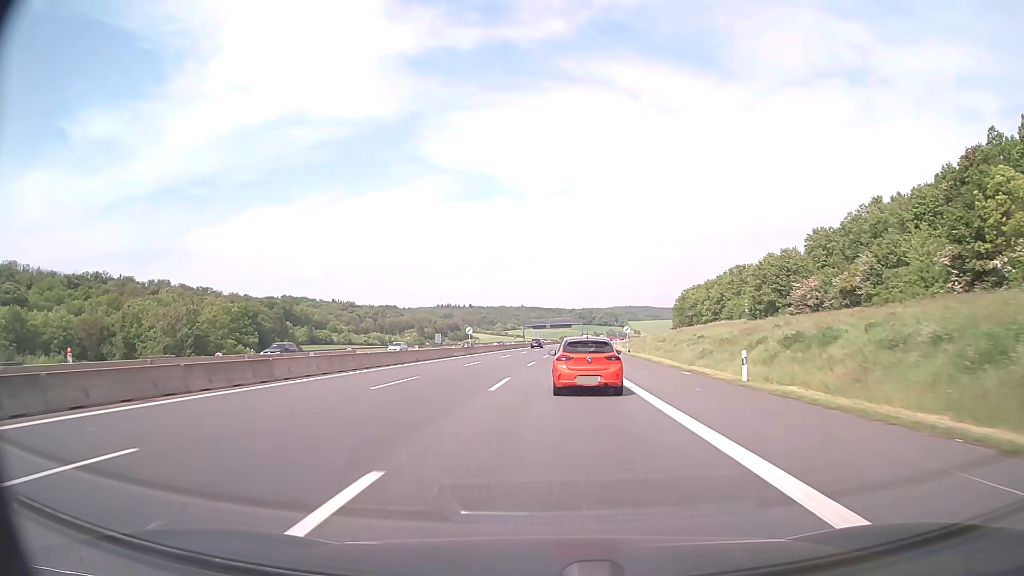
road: motorway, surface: asphalt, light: Day
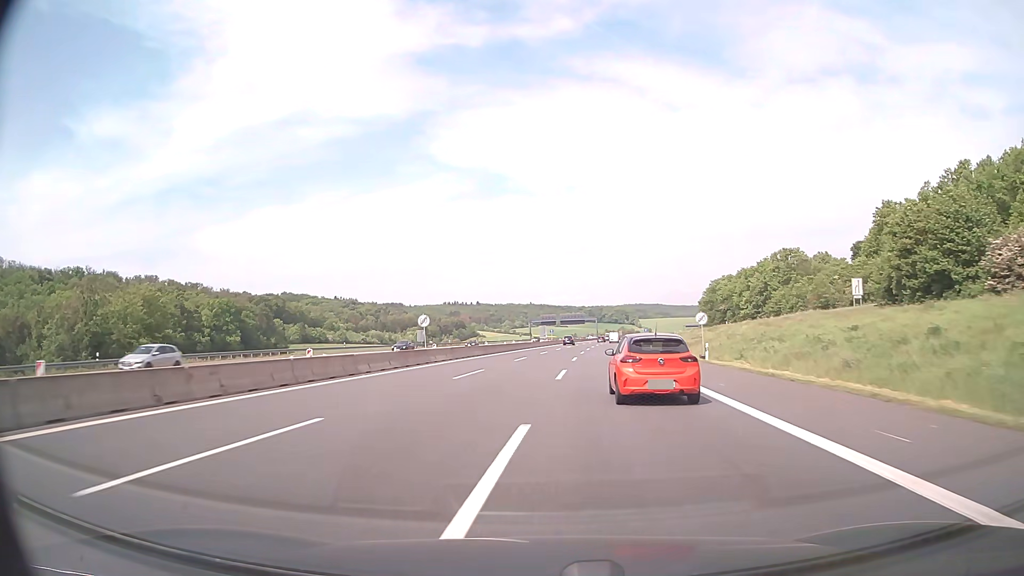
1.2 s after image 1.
(-0.2, +33.0) m; -1°
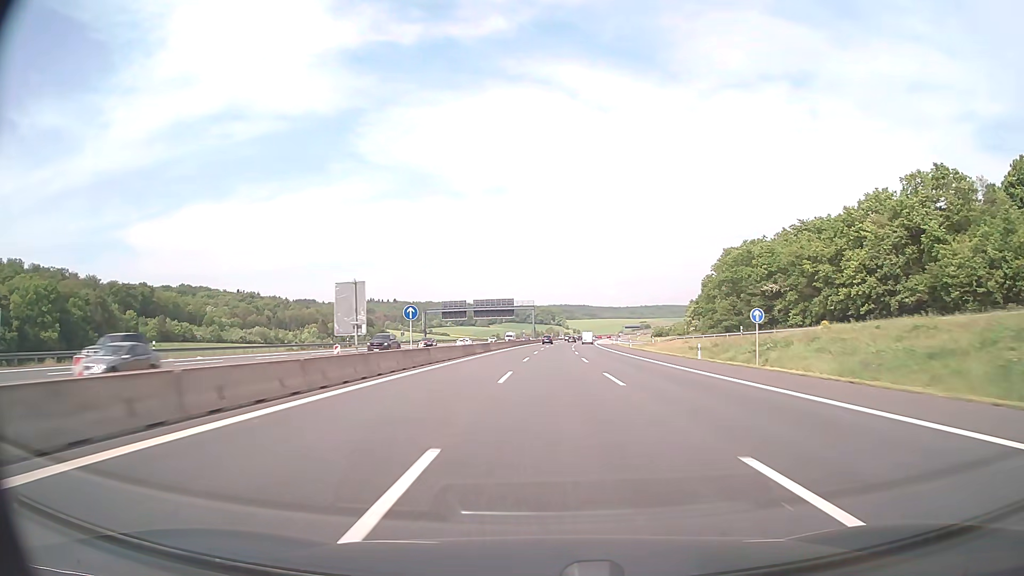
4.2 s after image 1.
(+3.8, +94.7) m; +6°
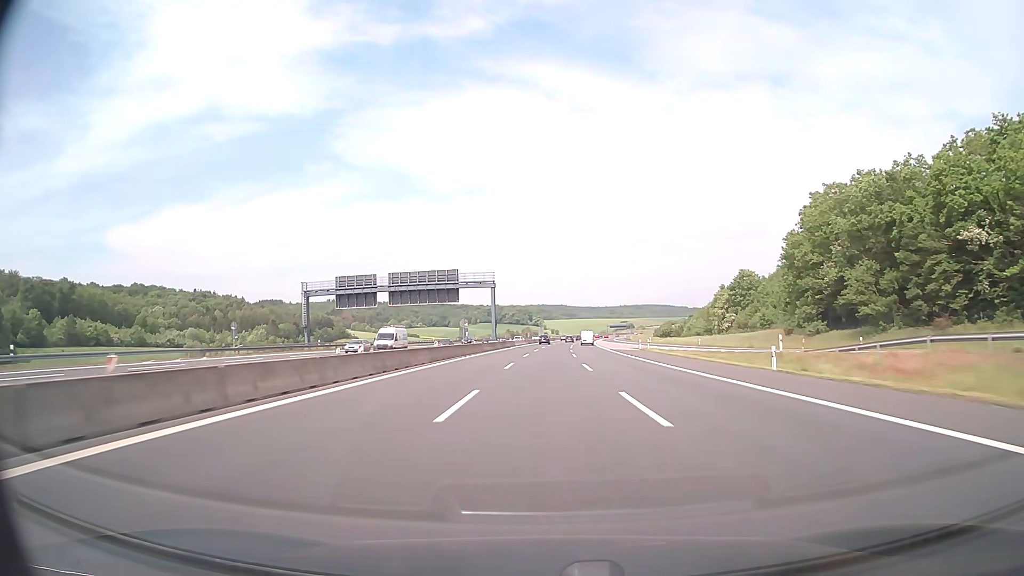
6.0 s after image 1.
(+1.3, +64.1) m; +2°
(0, +10) (0, +20) (0, +30) (0, +40) (+1, +50) (+1, +60) (+1, +70) (+1, +80) (+2, +90) (+2, +100) m
